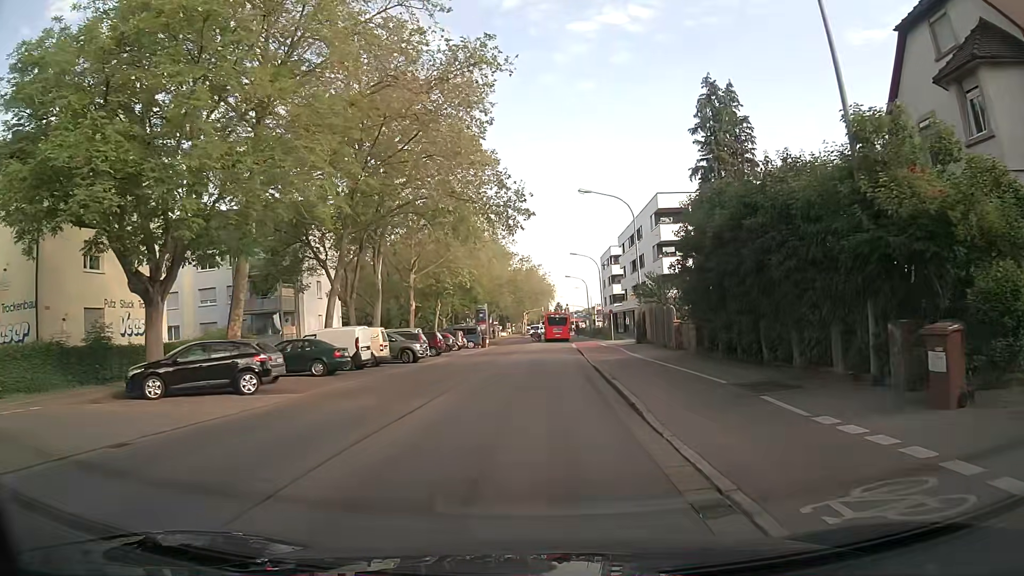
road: secondary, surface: asphalt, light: Day
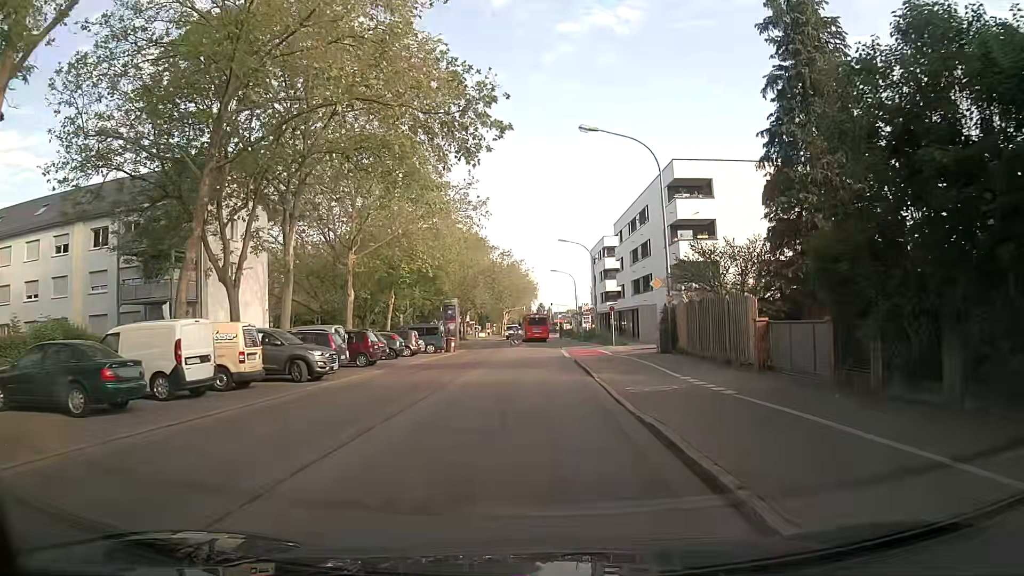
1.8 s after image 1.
(+0.3, +13.5) m; +3°
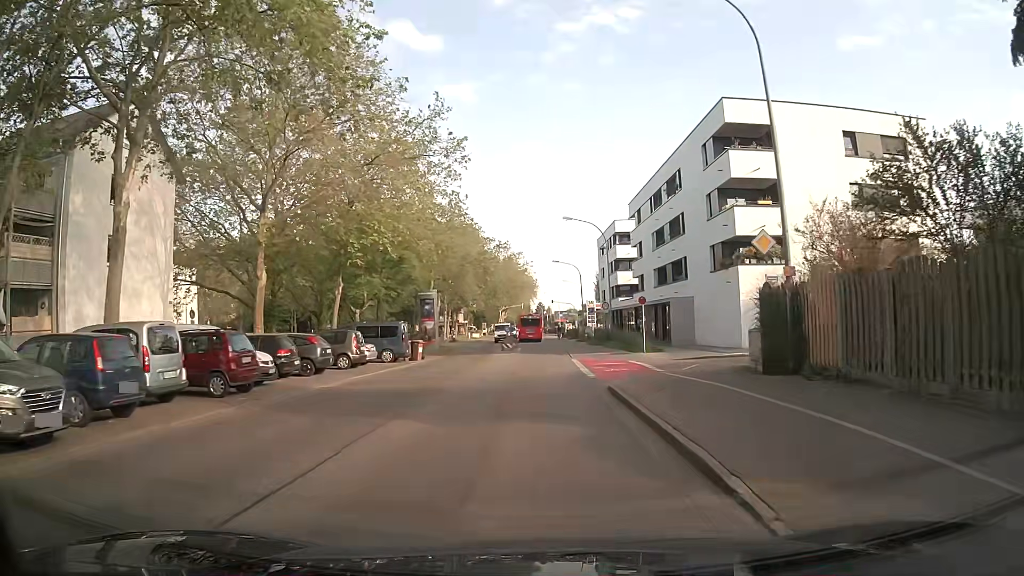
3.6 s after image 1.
(-0.2, +13.5) m; 0°
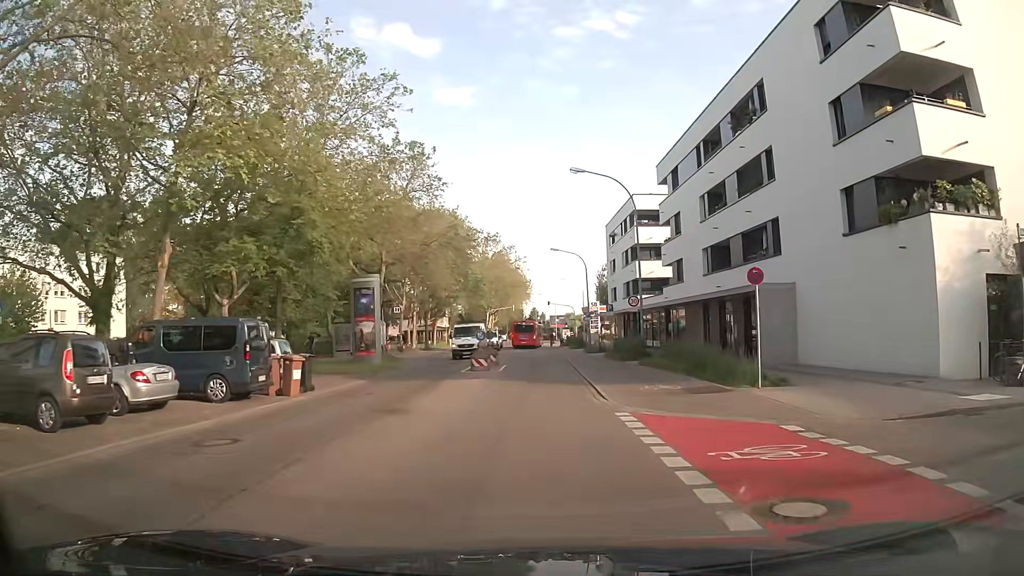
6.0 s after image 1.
(-0.1, +18.0) m; -1°
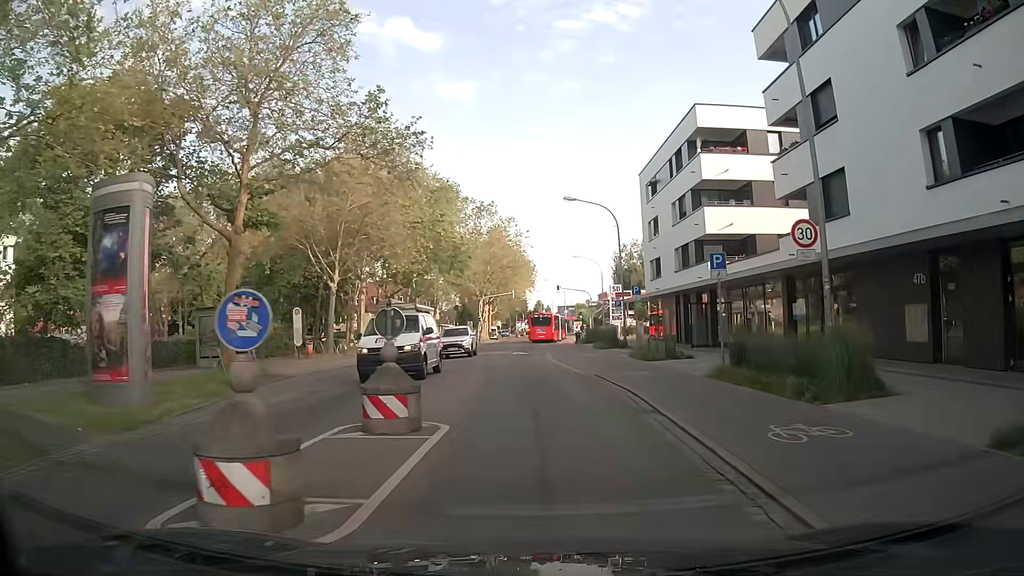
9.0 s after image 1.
(+0.1, +22.6) m; 0°
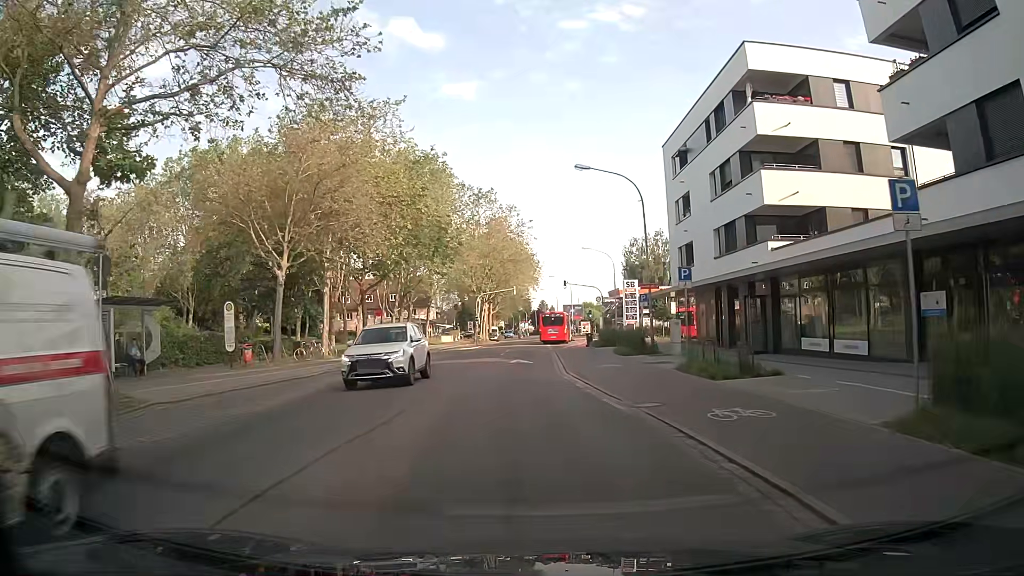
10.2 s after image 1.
(0.0, +9.0) m; 0°
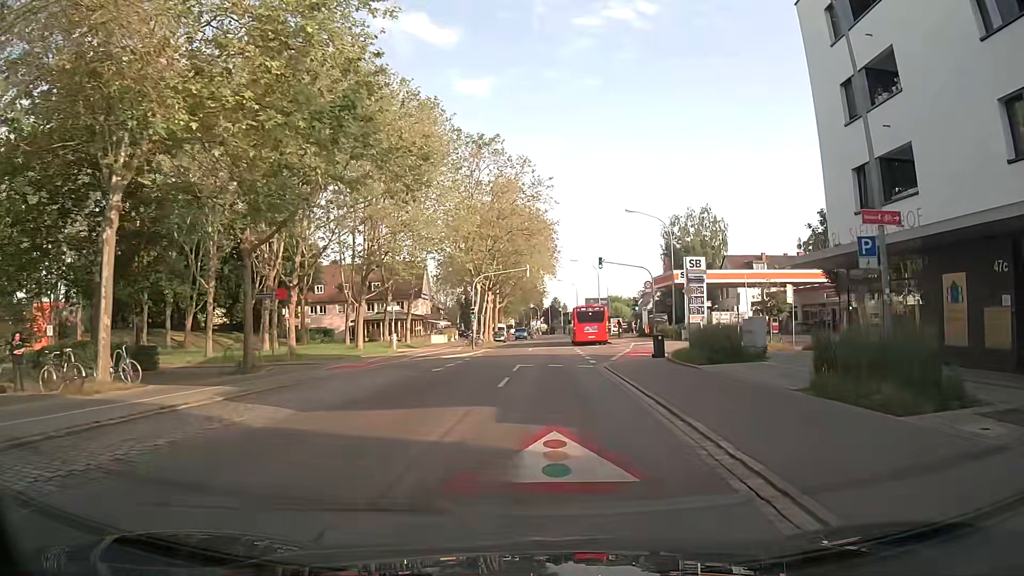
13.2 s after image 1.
(-0.8, +22.3) m; 0°
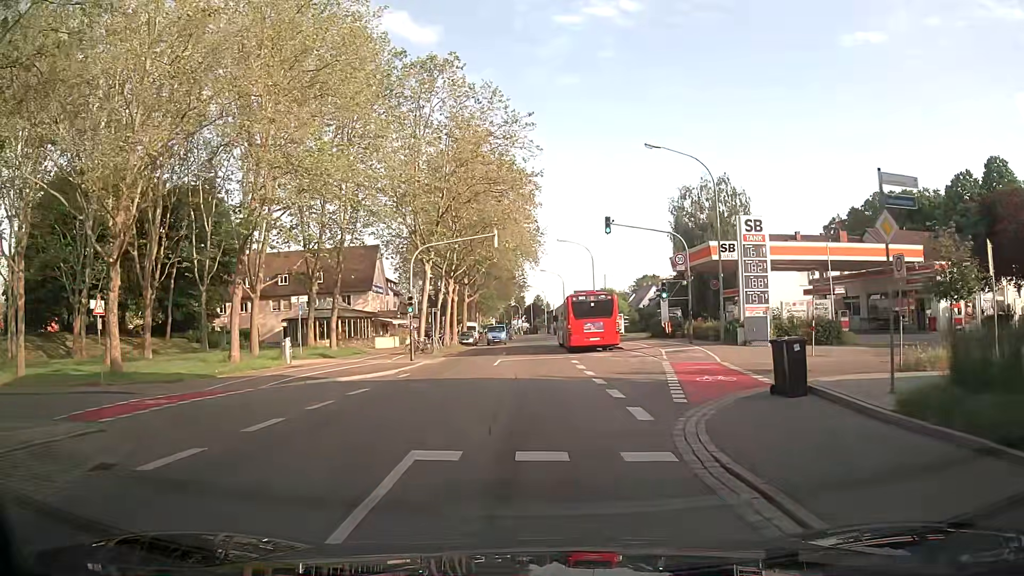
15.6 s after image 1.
(+0.2, +18.0) m; +1°
(0, +10) (0, +20) (0, +30) (0, +40) (0, +50) (-1, +60) (-1, +70) (-1, +80) (-1, +90) (-1, +100) m
